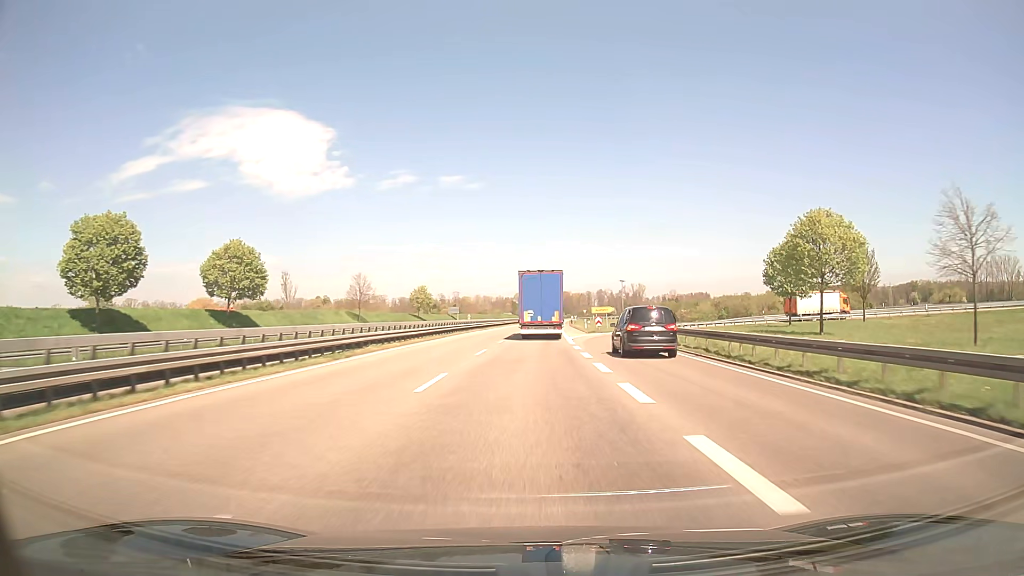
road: trunk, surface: asphalt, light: Day
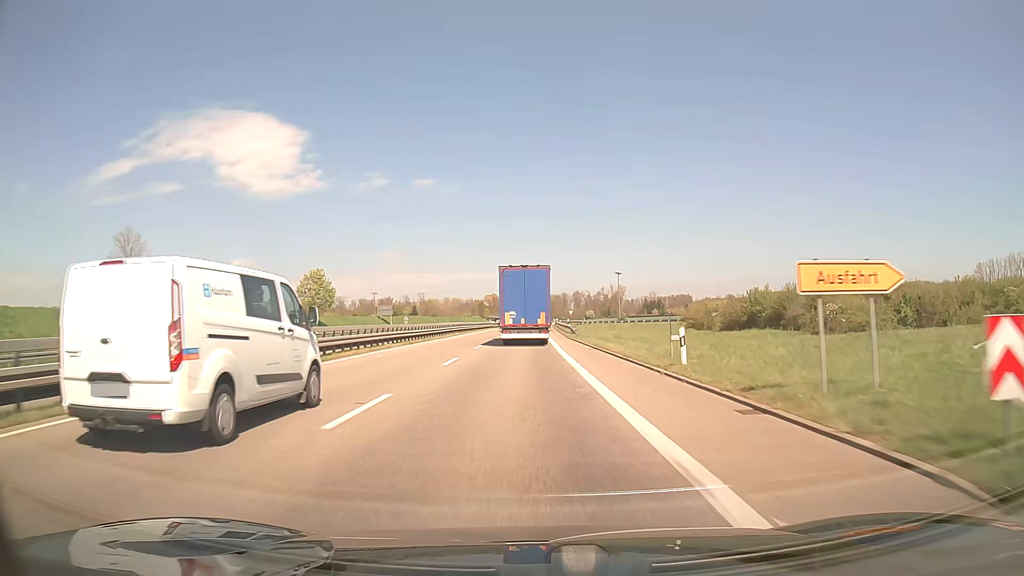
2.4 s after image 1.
(+1.1, +52.1) m; +2°
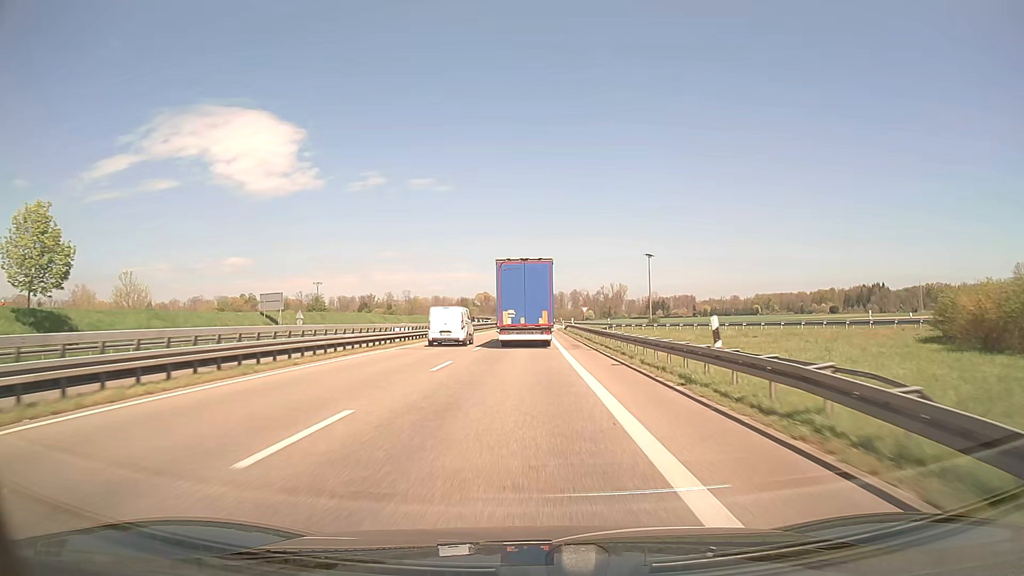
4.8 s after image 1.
(+0.2, +50.5) m; 0°
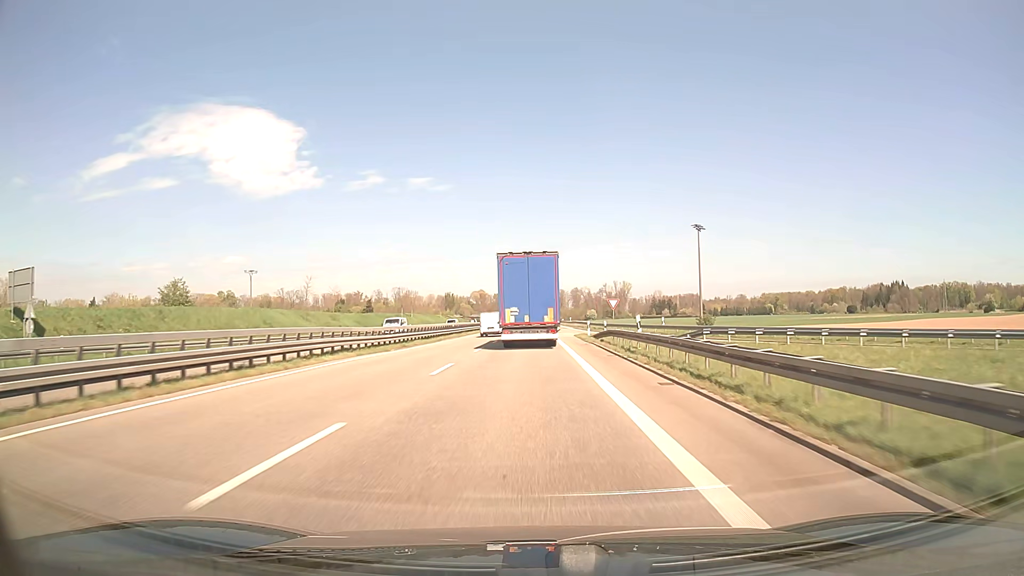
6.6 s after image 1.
(+0.1, +37.1) m; 0°
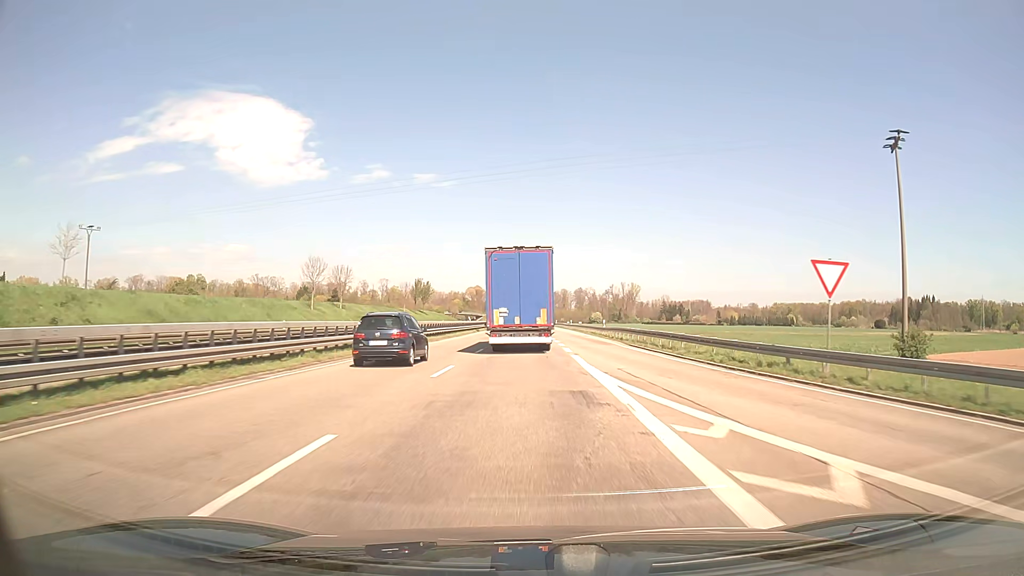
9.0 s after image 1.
(0.0, +48.2) m; 0°
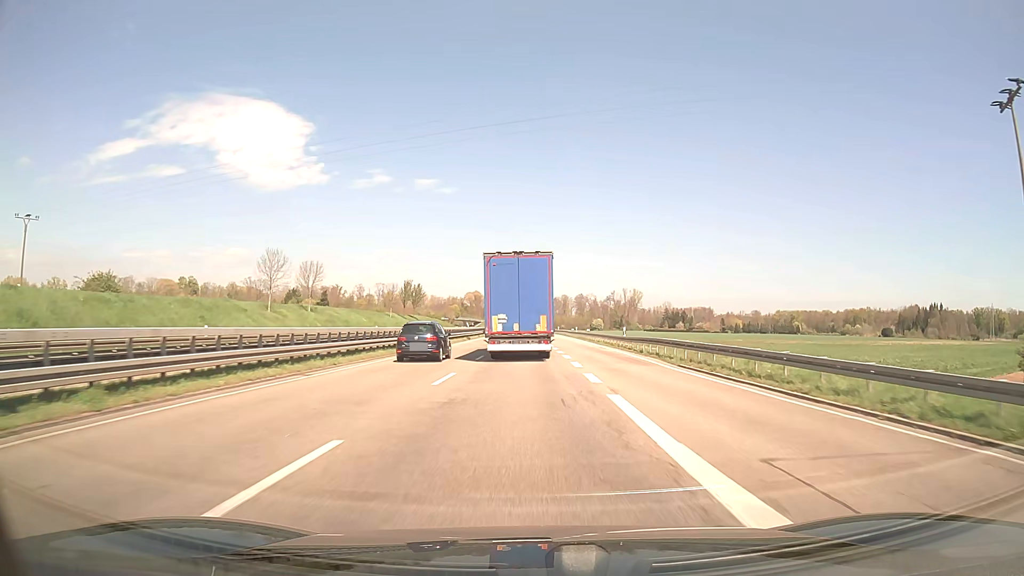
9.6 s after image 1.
(0.0, +11.8) m; 0°
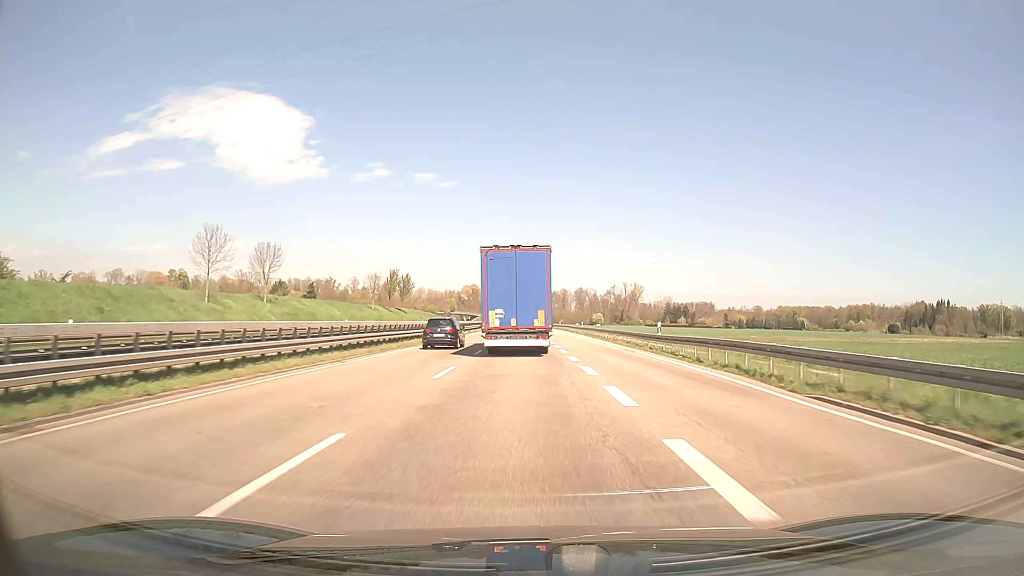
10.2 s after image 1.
(+0.1, +11.8) m; 0°
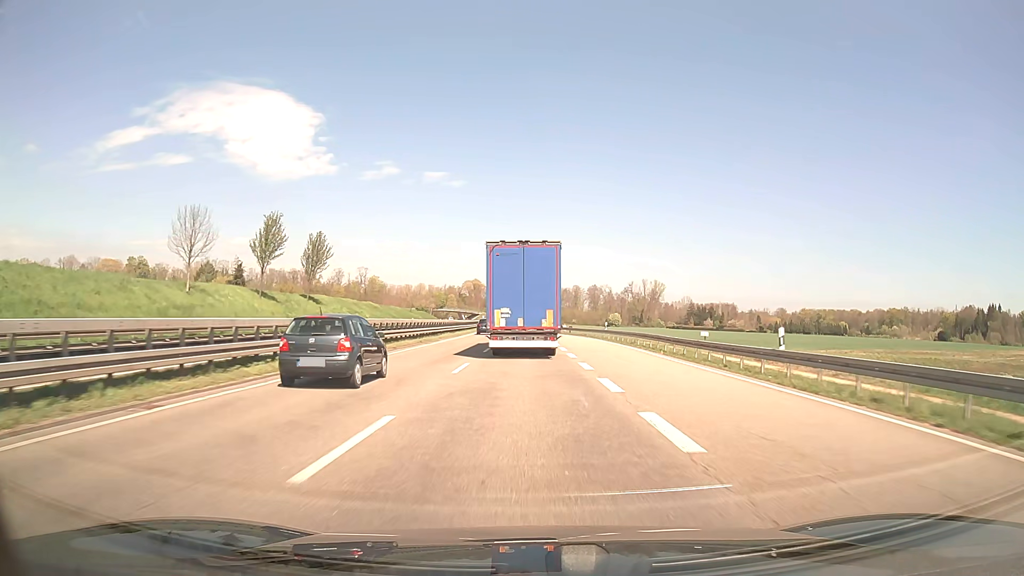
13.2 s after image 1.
(-0.4, +57.9) m; -1°
(0, +10) (0, +20) (0, +30) (0, +40) (0, +50) (0, +60) (-1, +70) (-1, +80) (-1, +90) (-1, +100) m
